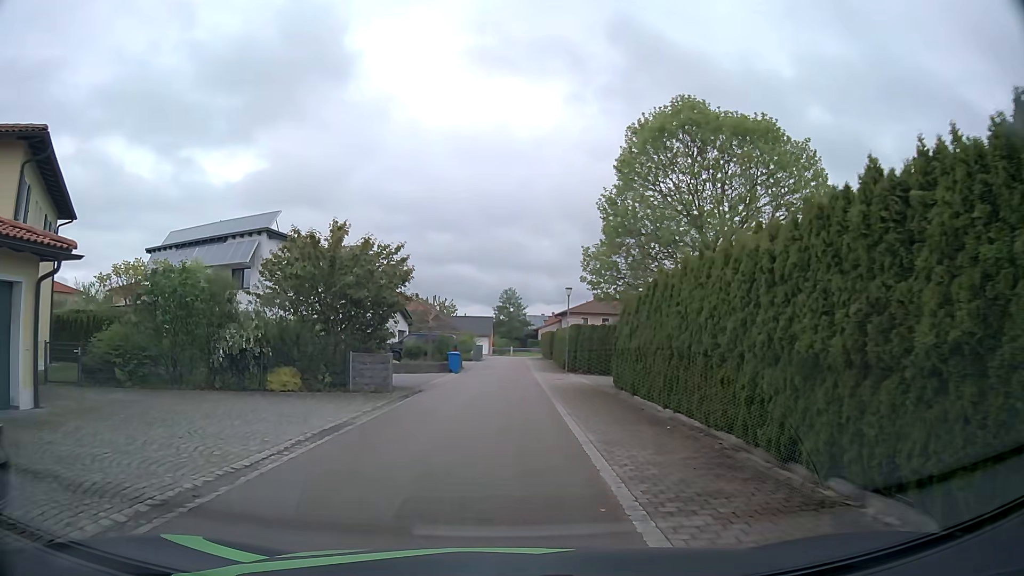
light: Day
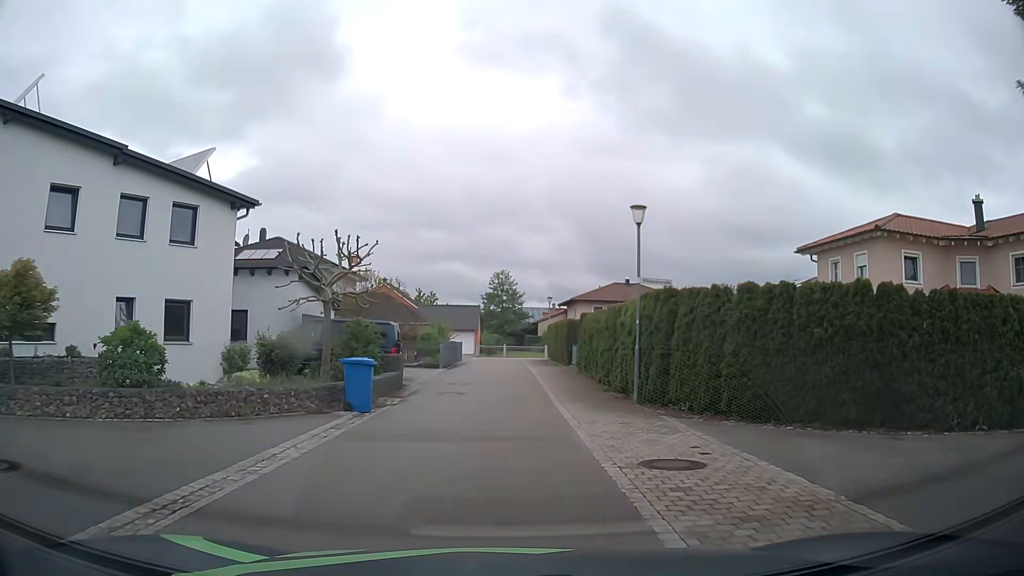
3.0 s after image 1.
(+0.3, +21.5) m; +1°
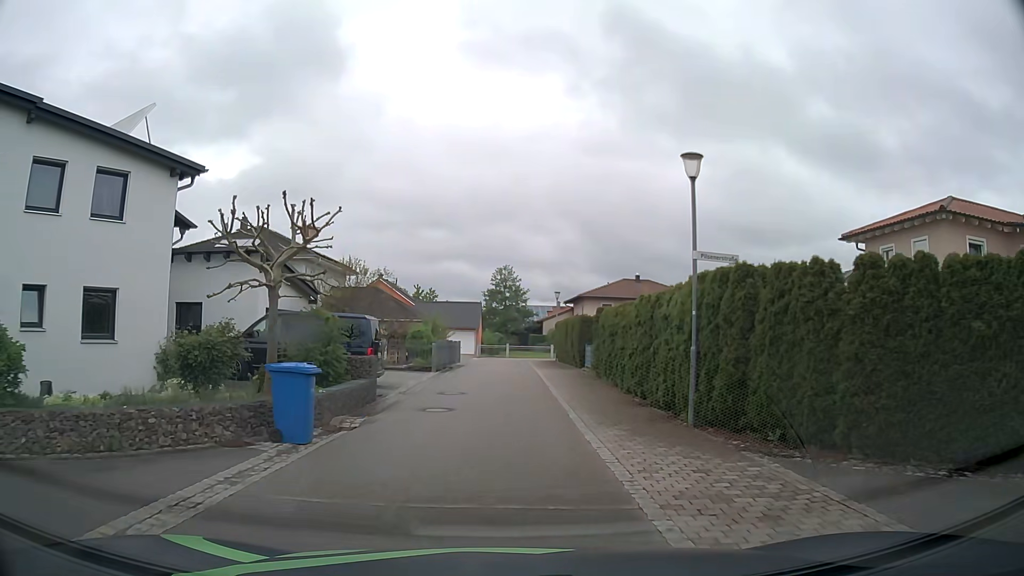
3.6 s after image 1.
(0.0, +4.5) m; 0°
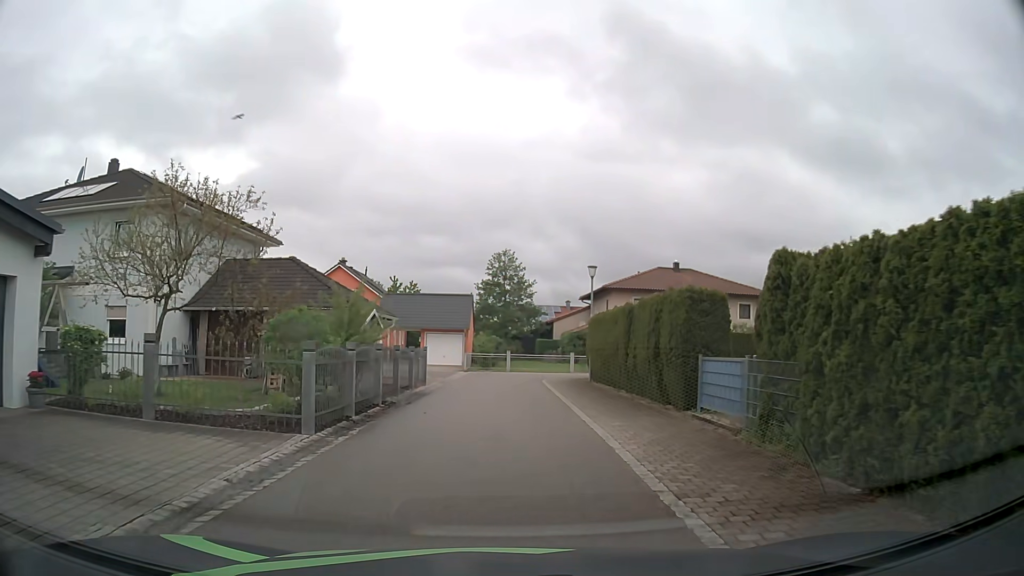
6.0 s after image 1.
(0.0, +17.7) m; +1°
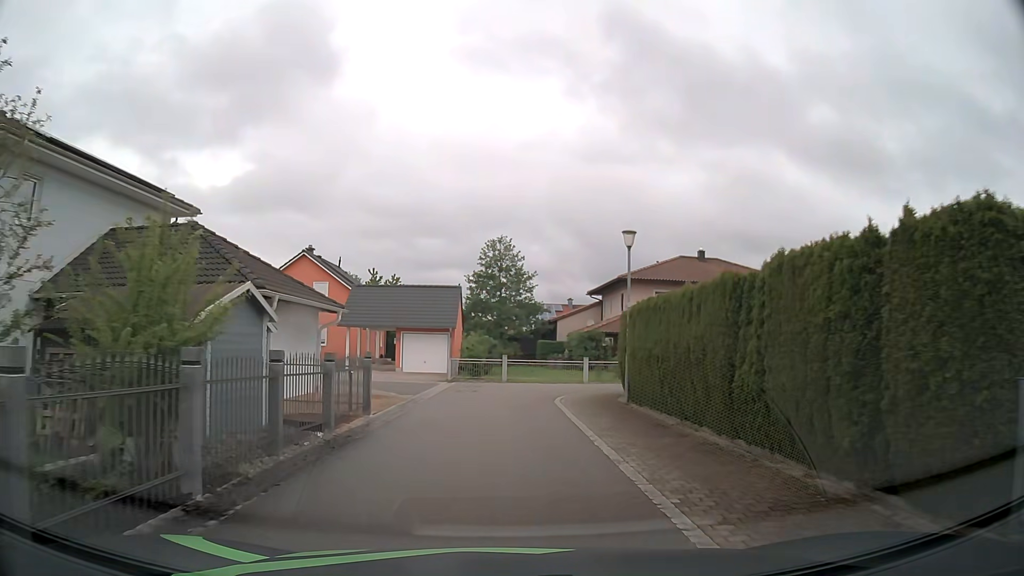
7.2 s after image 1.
(0.0, +8.9) m; 0°
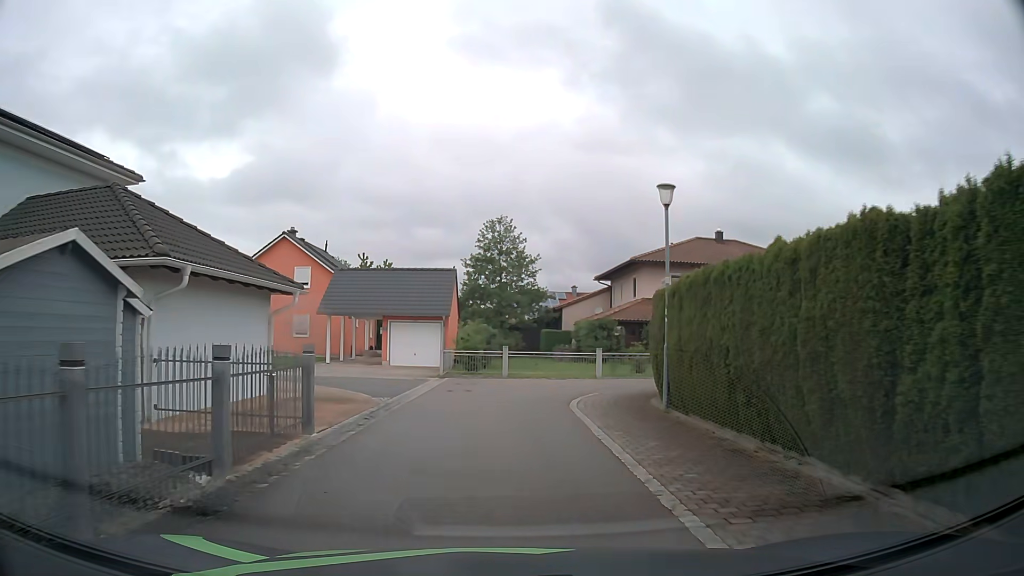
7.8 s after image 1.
(0.0, +4.3) m; 0°
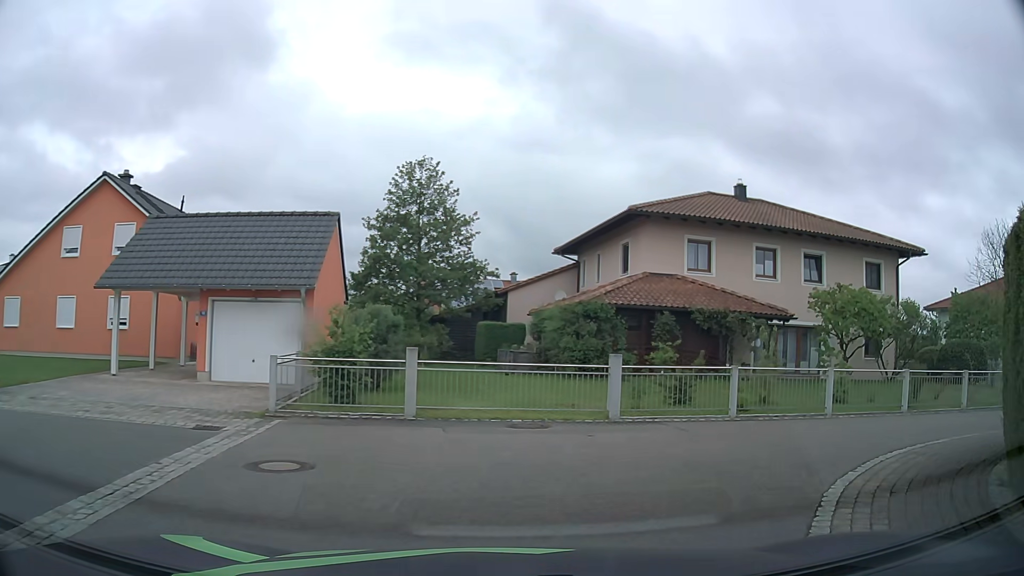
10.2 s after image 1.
(+0.2, +14.9) m; +6°
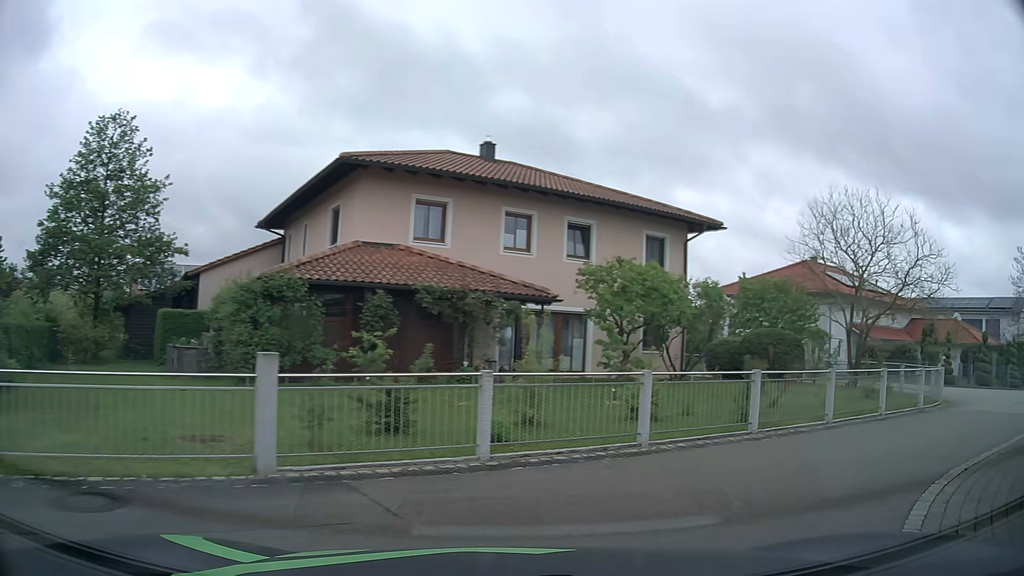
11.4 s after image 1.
(+1.0, +5.8) m; +23°
(+4, +9) (+13, +14) (+22, +19) (+30, +23) (+39, +28) (+48, +33) (+56, +38) (+65, +44) (+74, +49) (+80, +56) m
